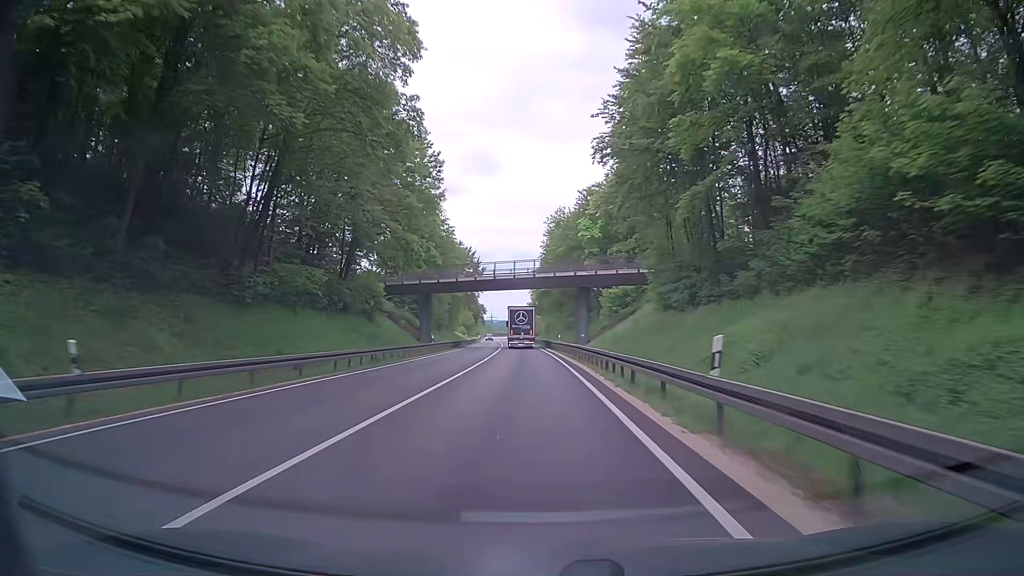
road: trunk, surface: asphalt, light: Day
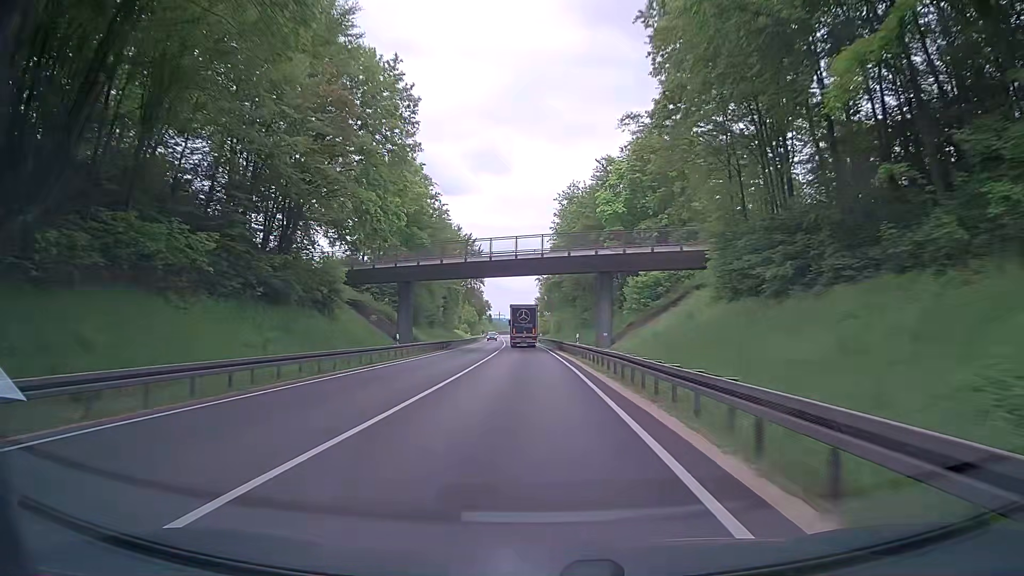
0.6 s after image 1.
(-0.2, +15.6) m; -1°
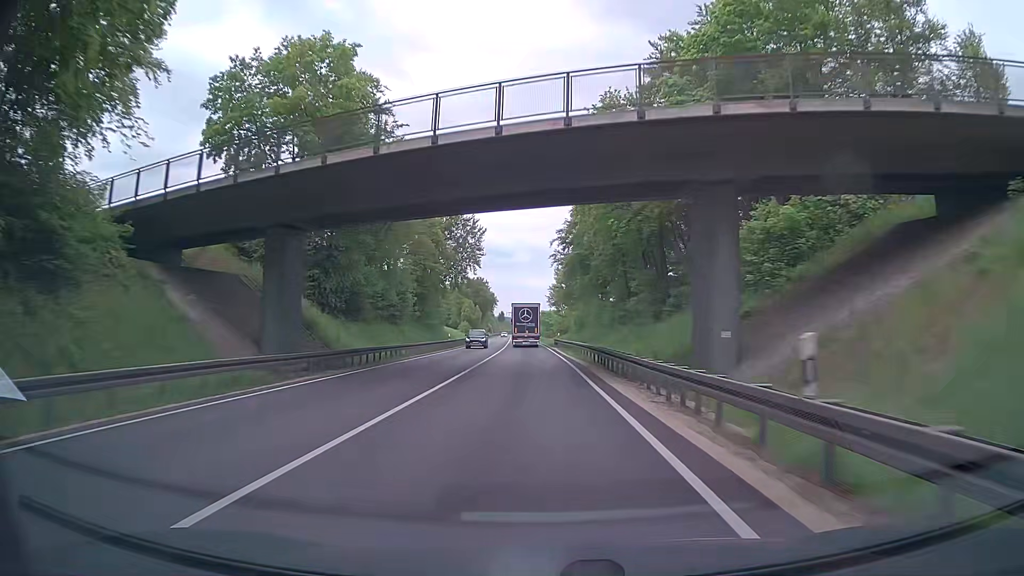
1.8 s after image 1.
(-0.3, +31.3) m; -1°
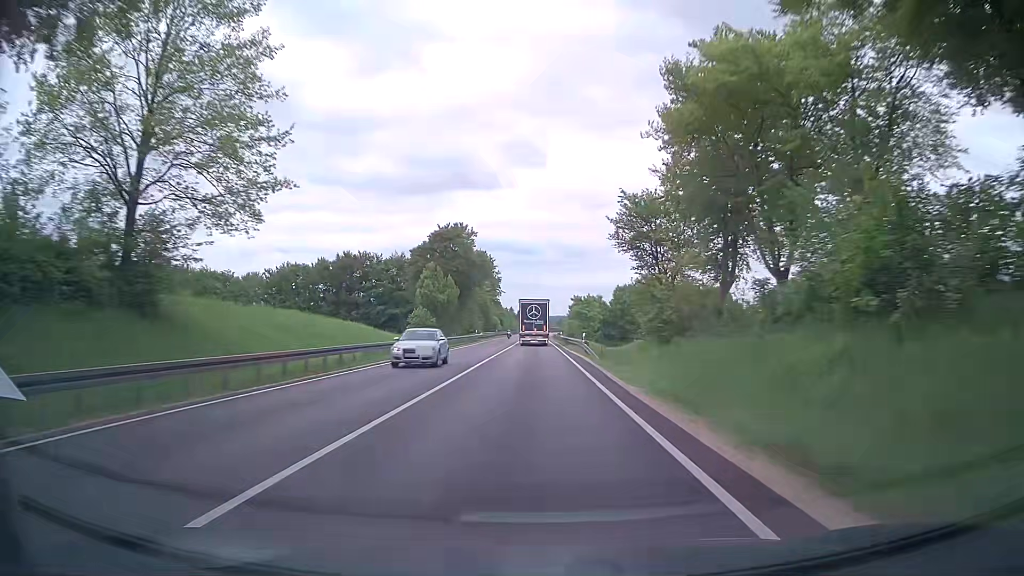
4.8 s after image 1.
(-1.8, +78.4) m; -2°
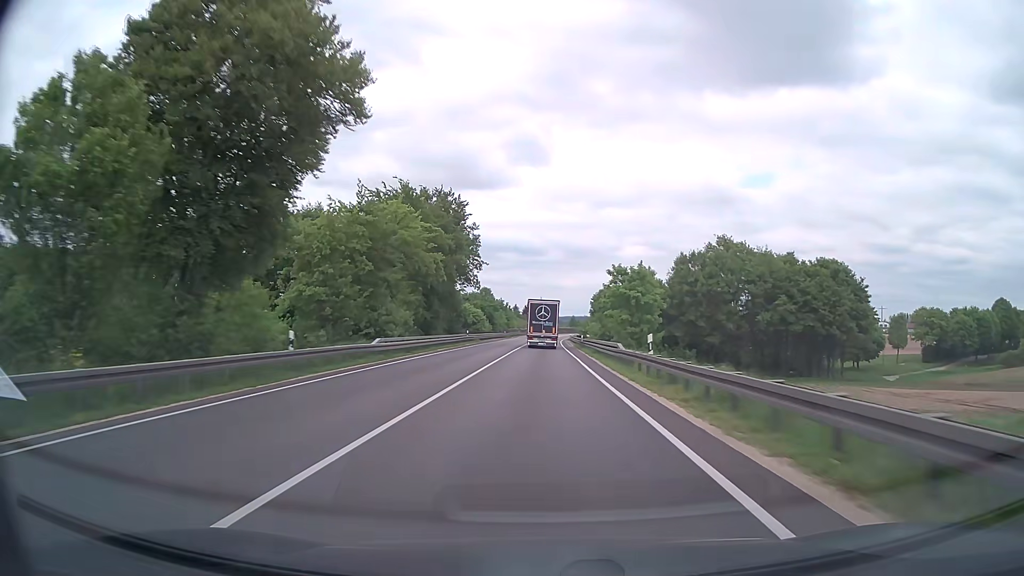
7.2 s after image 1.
(-0.4, +62.2) m; -1°
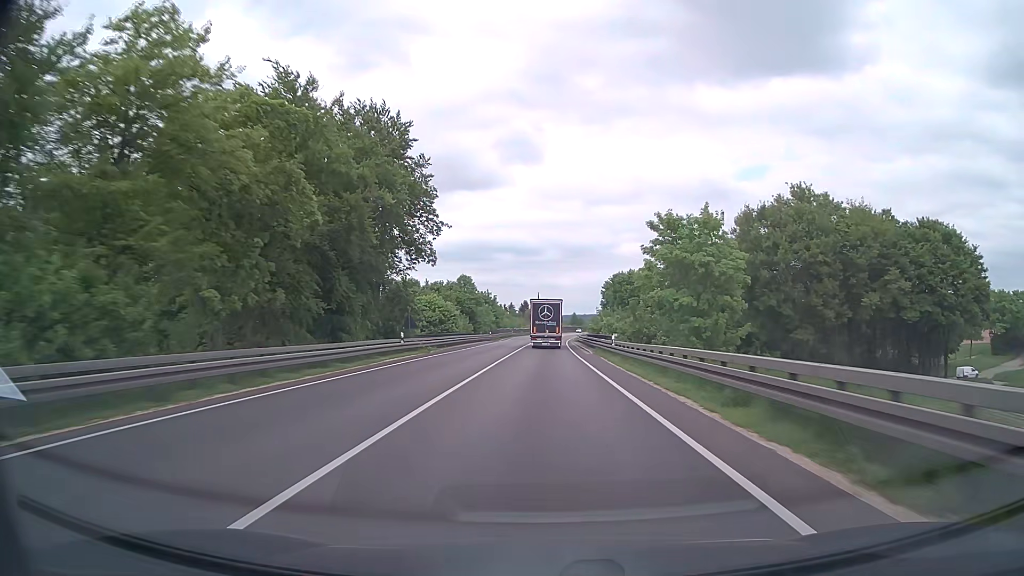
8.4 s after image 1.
(+0.1, +30.8) m; 0°
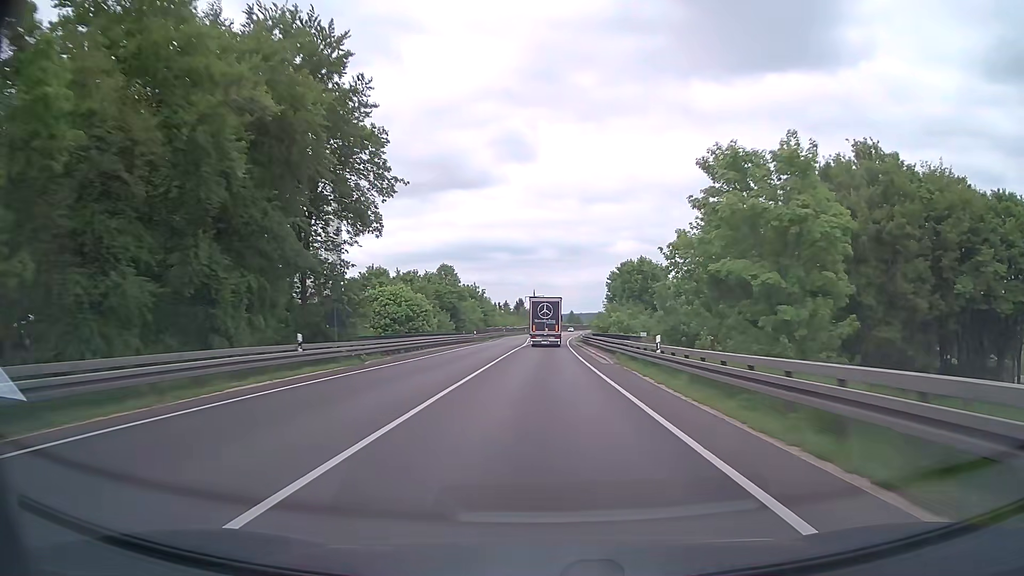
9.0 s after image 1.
(+0.1, +15.3) m; +1°
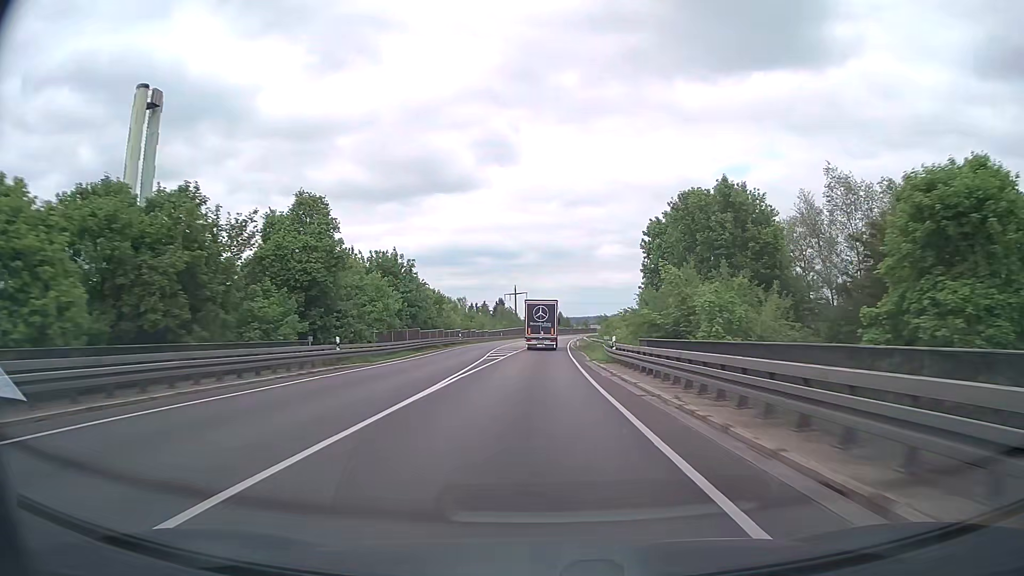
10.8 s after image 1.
(+0.4, +45.7) m; +1°
(0, +10) (0, +20) (0, +30) (0, +40) (0, +50) (+1, +60) (+1, +70) (+1, +80) (+2, +90) (+2, +100) m
